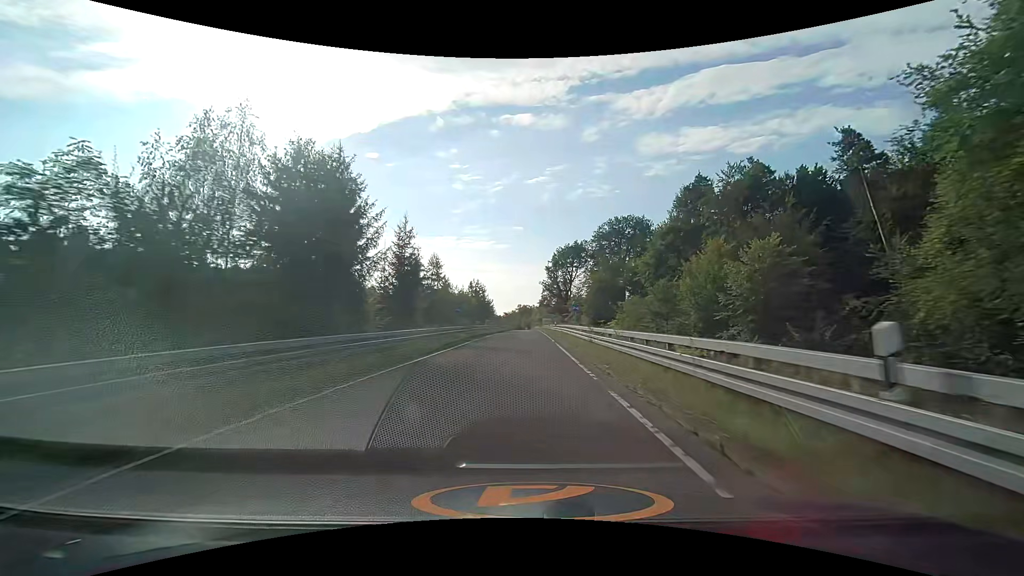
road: trunk_link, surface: asphalt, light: Day
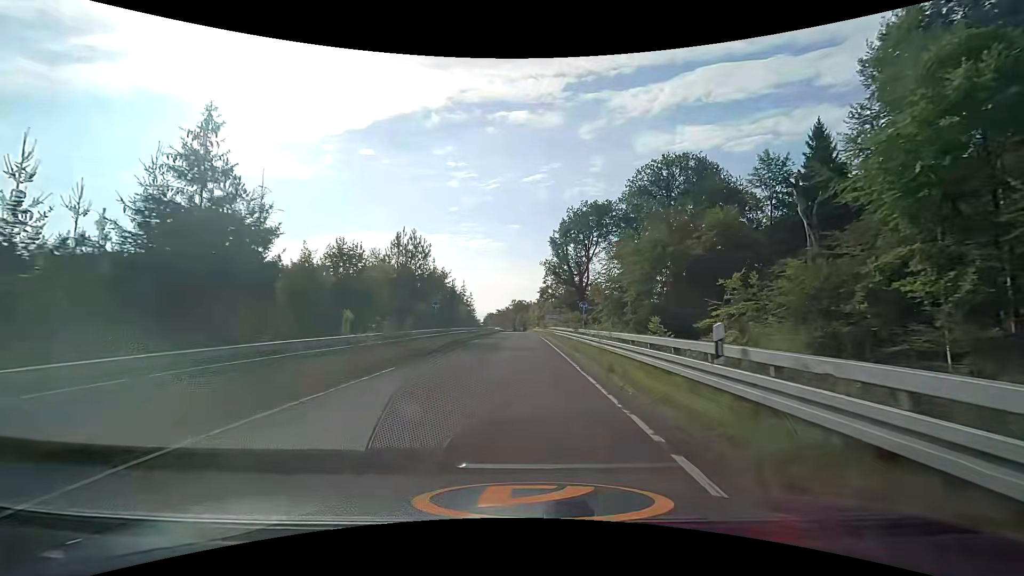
(+0.2, +46.5) m; 0°
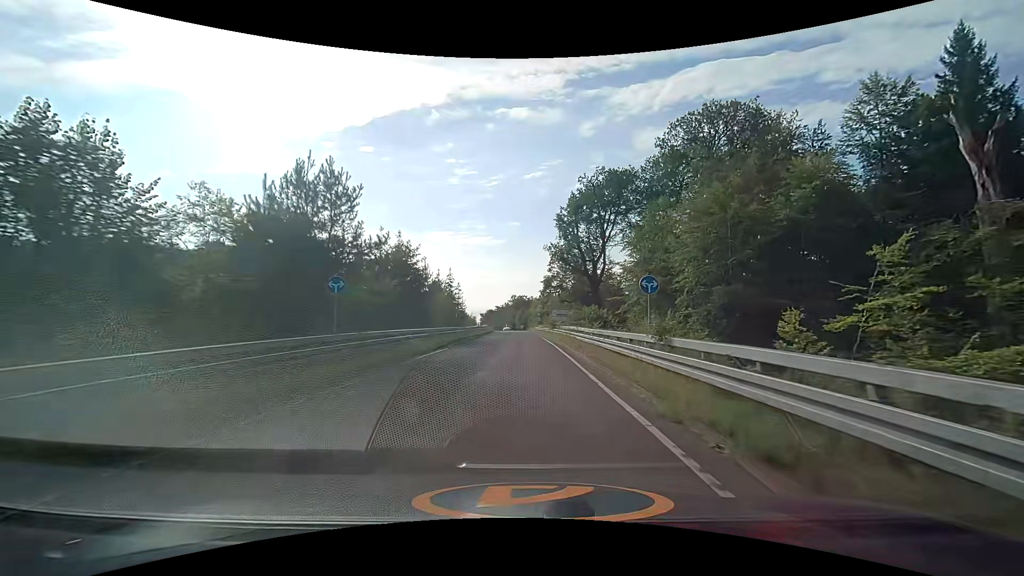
(0.0, +17.5) m; 0°
(0, +10) (0, +20) (0, +30) (0, +40) (0, +50) (0, +60) (-1, +70) (-1, +80) (-2, +90) (-2, +100) m
